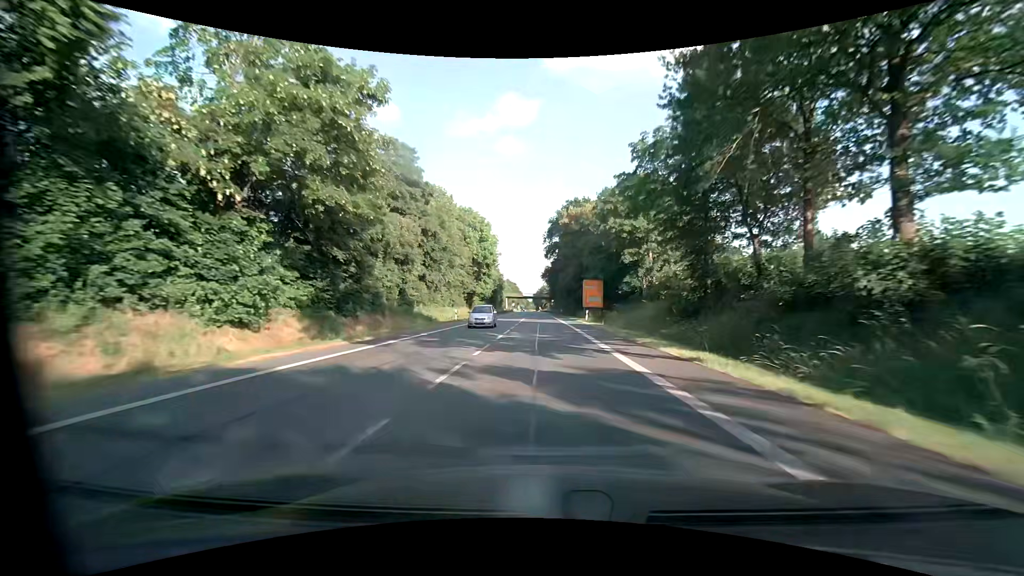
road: primary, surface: asphalt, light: Day
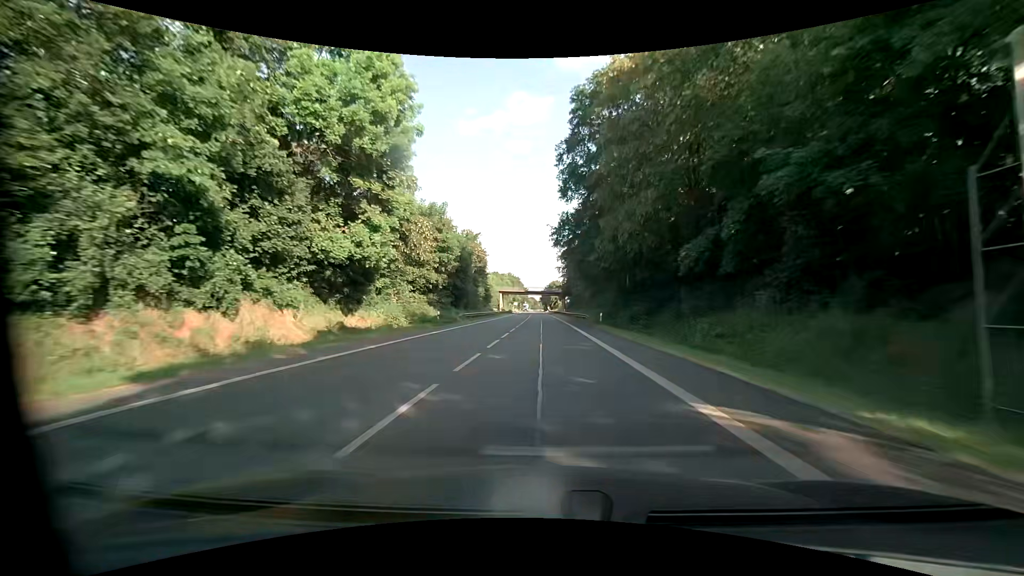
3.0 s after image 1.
(-0.5, +56.7) m; -1°
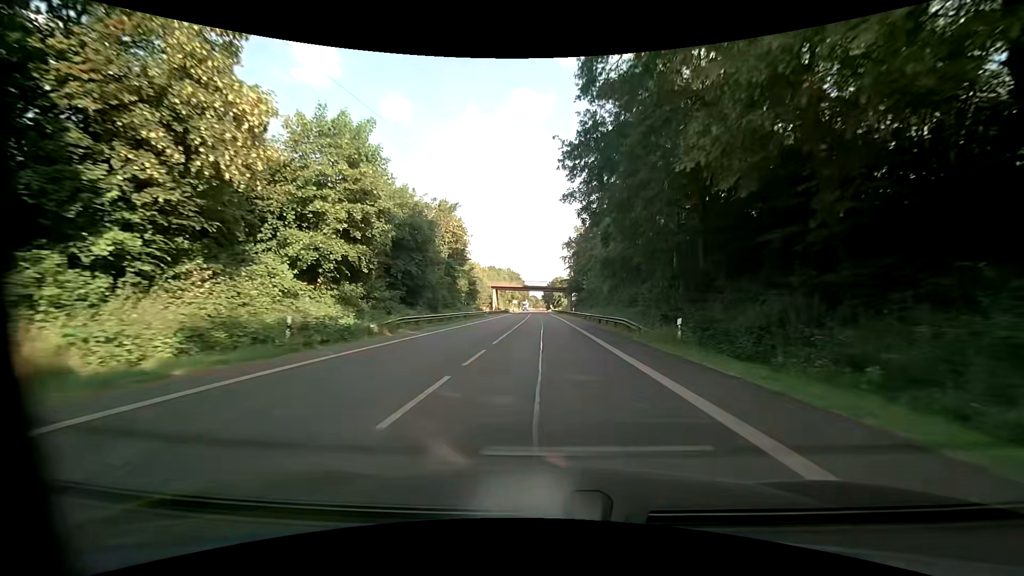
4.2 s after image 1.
(-0.1, +22.7) m; -1°
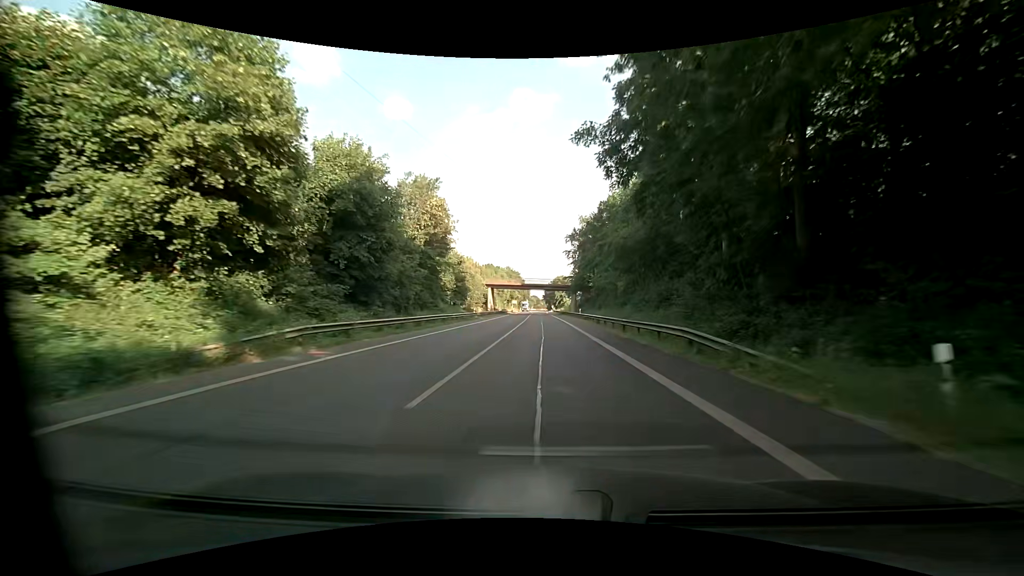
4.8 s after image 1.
(0.0, +11.3) m; 0°
(0, +10) (0, +20) (0, +30) (0, +40) (0, +50) (0, +60) (-1, +70) (-1, +80) (-1, +90) (-1, +100) m
